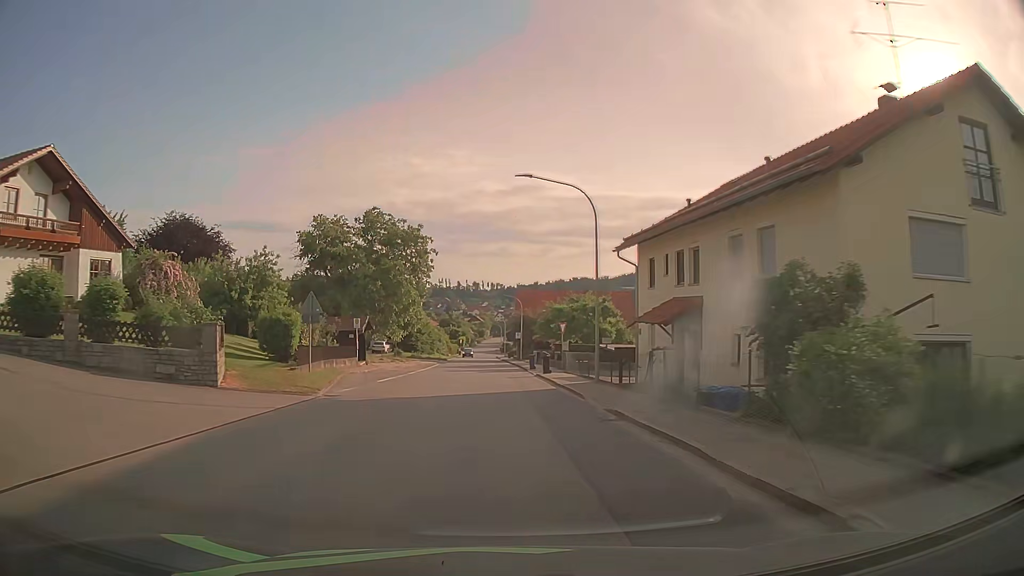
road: tertiary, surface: asphalt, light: Day
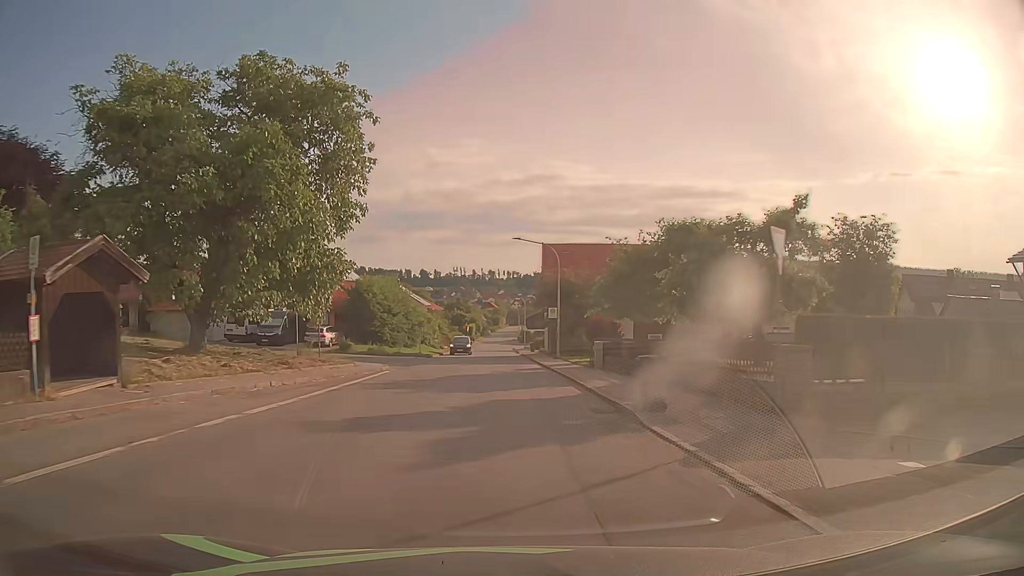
(-0.7, +32.8) m; -2°
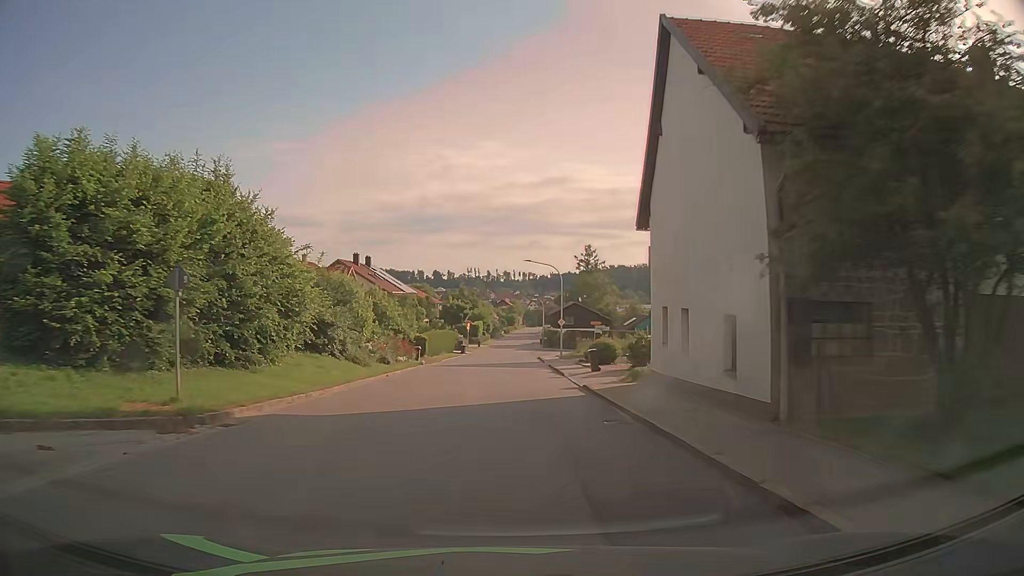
(-0.4, +39.8) m; -1°
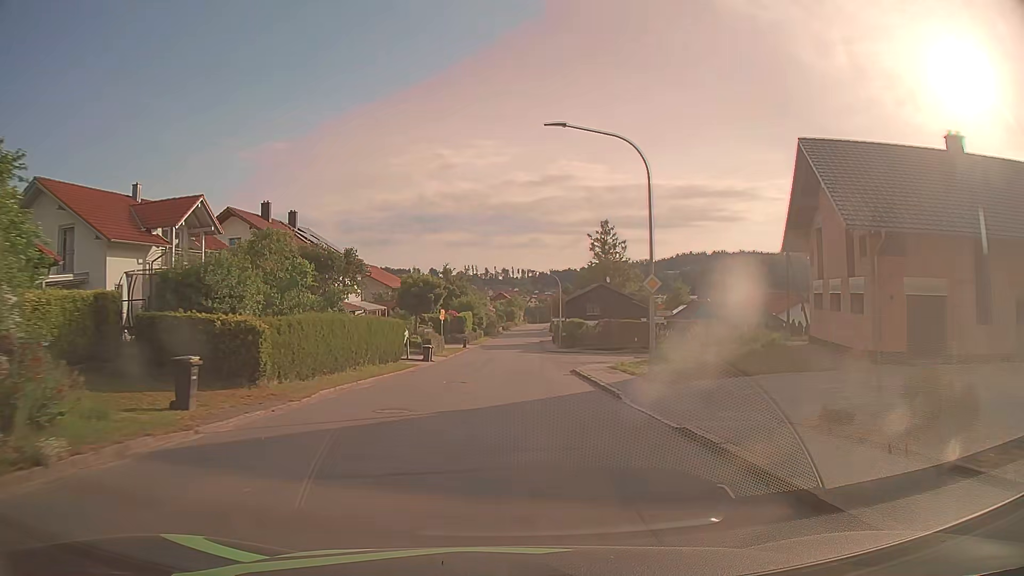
(+0.1, +31.6) m; 0°
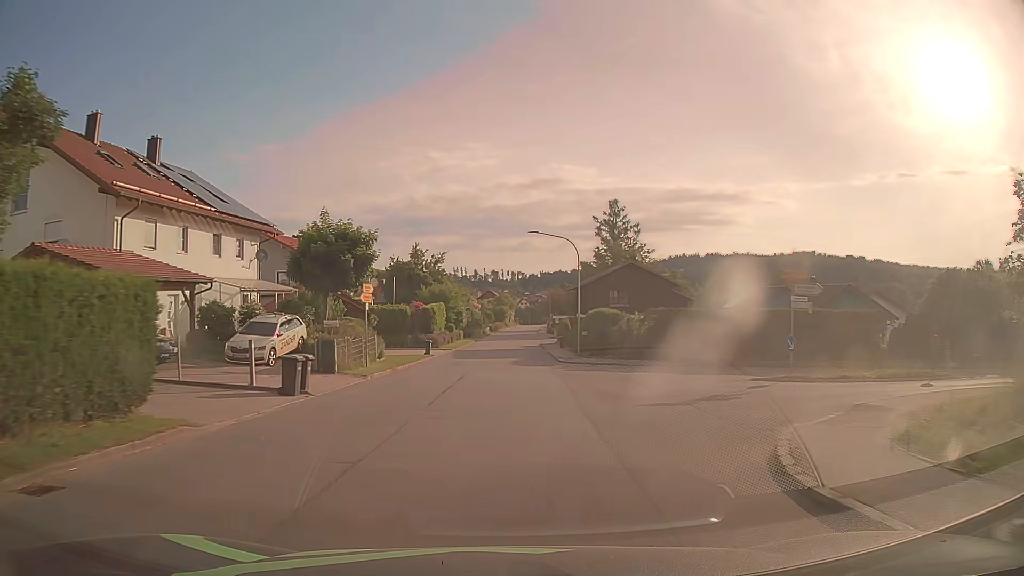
(+0.1, +23.7) m; +1°
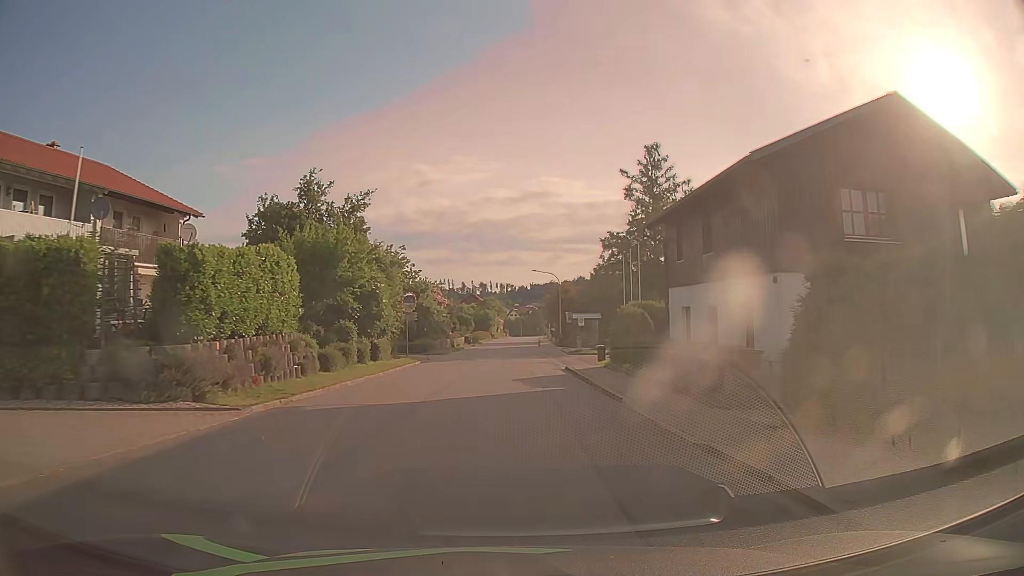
(+0.3, +39.5) m; +1°
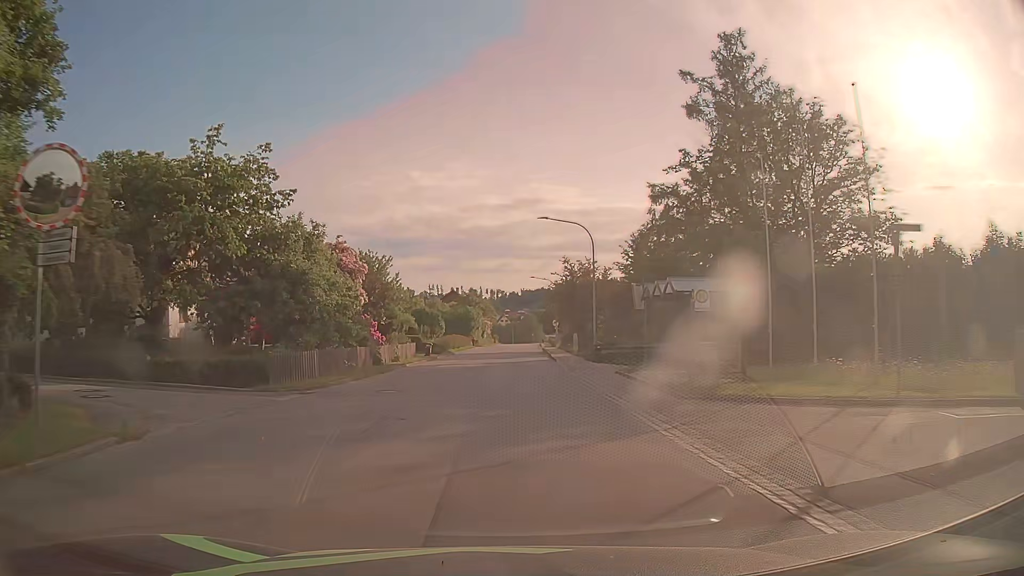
(+0.1, +31.7) m; +1°
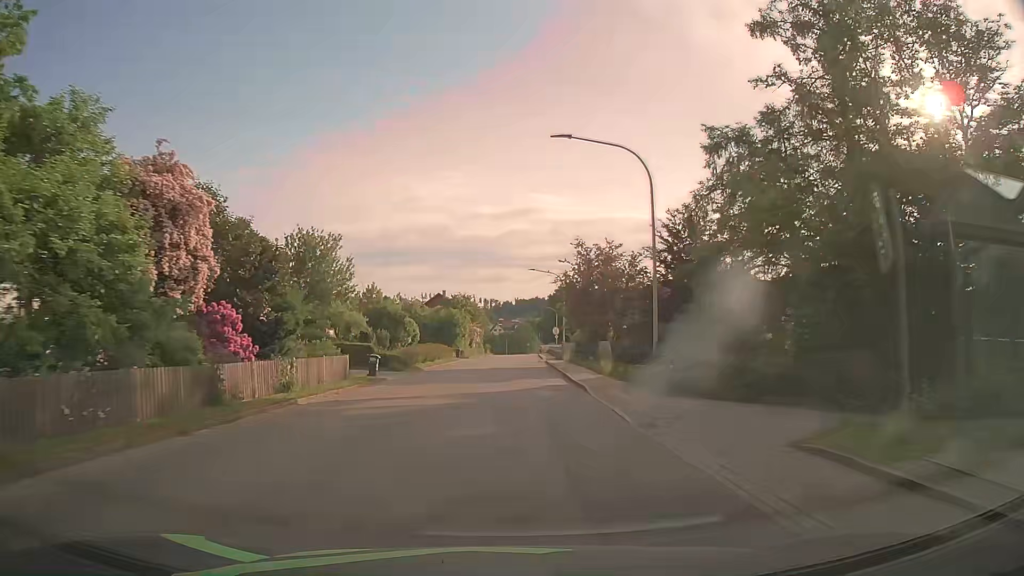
(0.0, +15.8) m; +1°
(0, +10) (0, +20) (0, +30) (0, +40) (0, +50) (+1, +60) (+1, +70) (+1, +80) (+1, +90) (+2, +100) m
